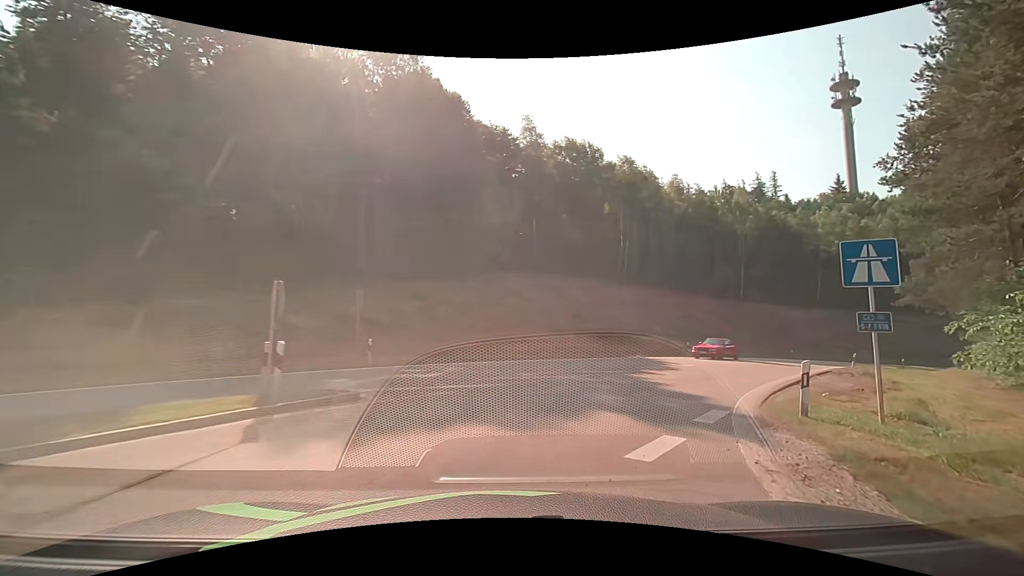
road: motorway_link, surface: asphalt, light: Day
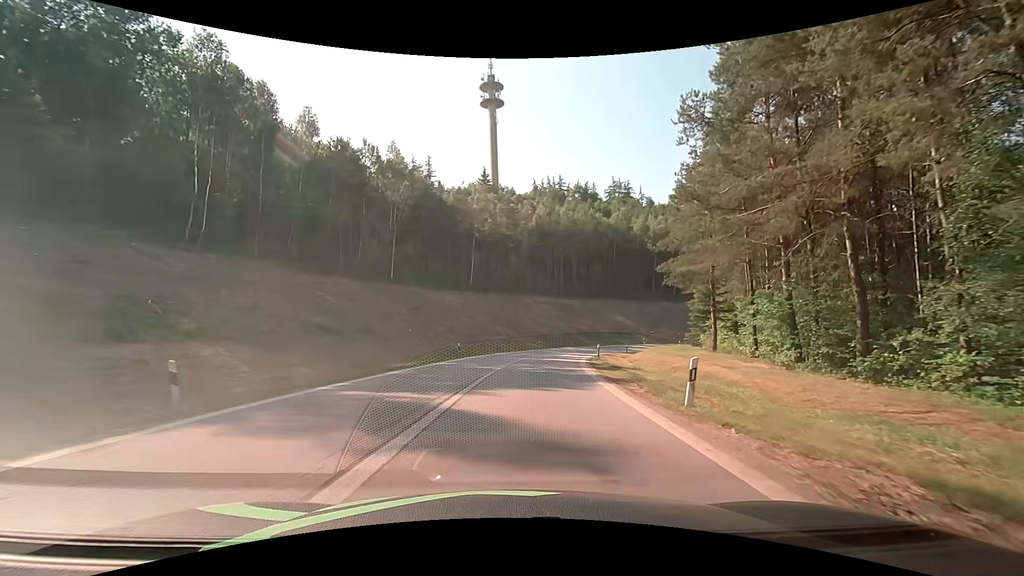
(+11.4, +25.3) m; +38°
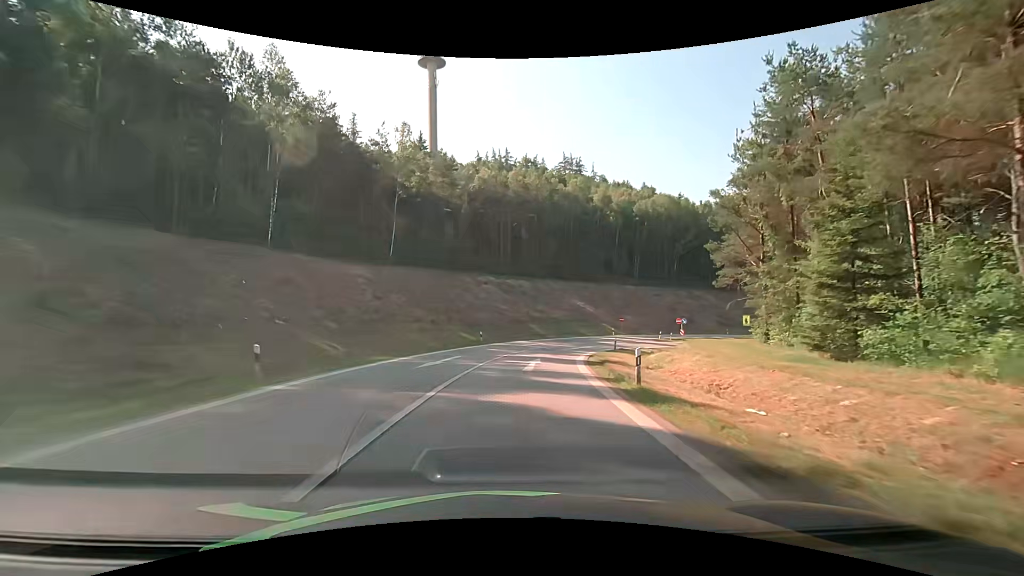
(+1.3, +22.2) m; +7°
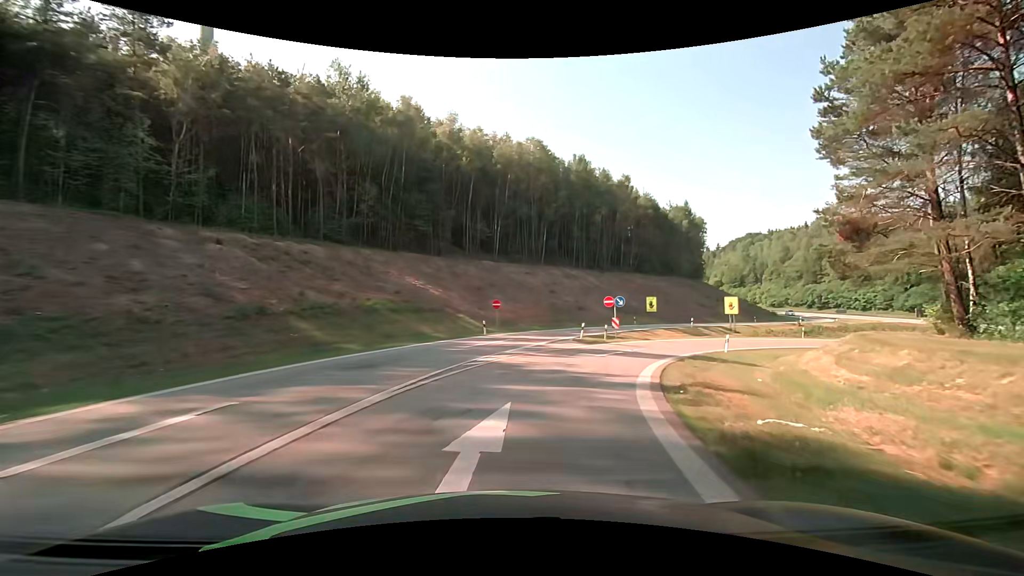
(+4.7, +37.0) m; +18°
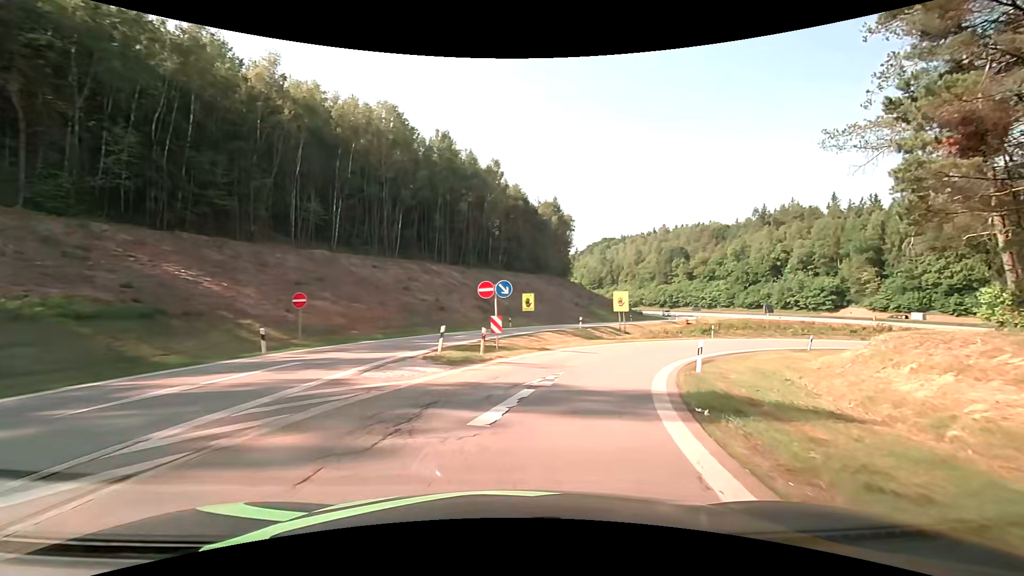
(+1.9, +14.6) m; +15°
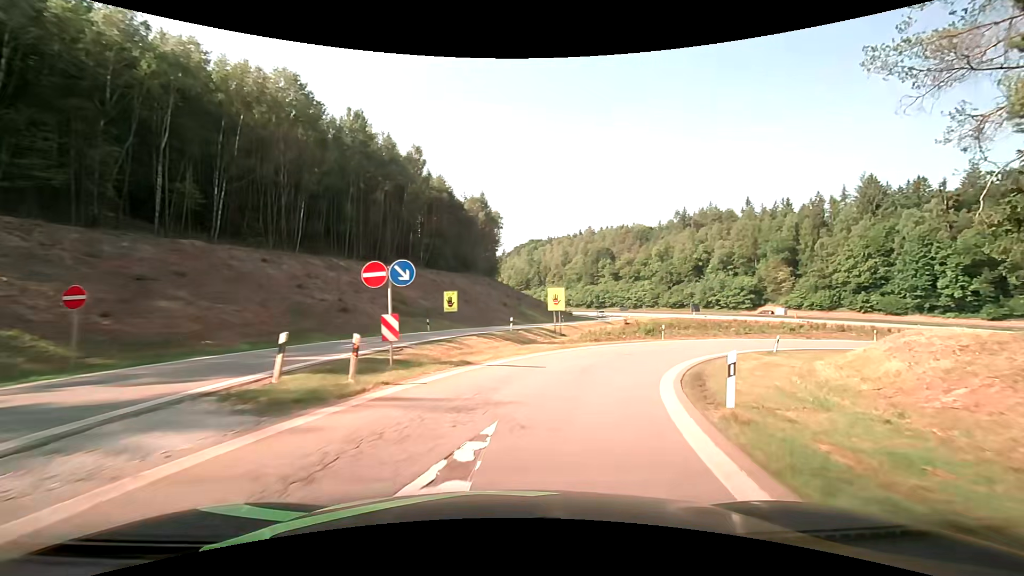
(+0.5, +7.3) m; +8°
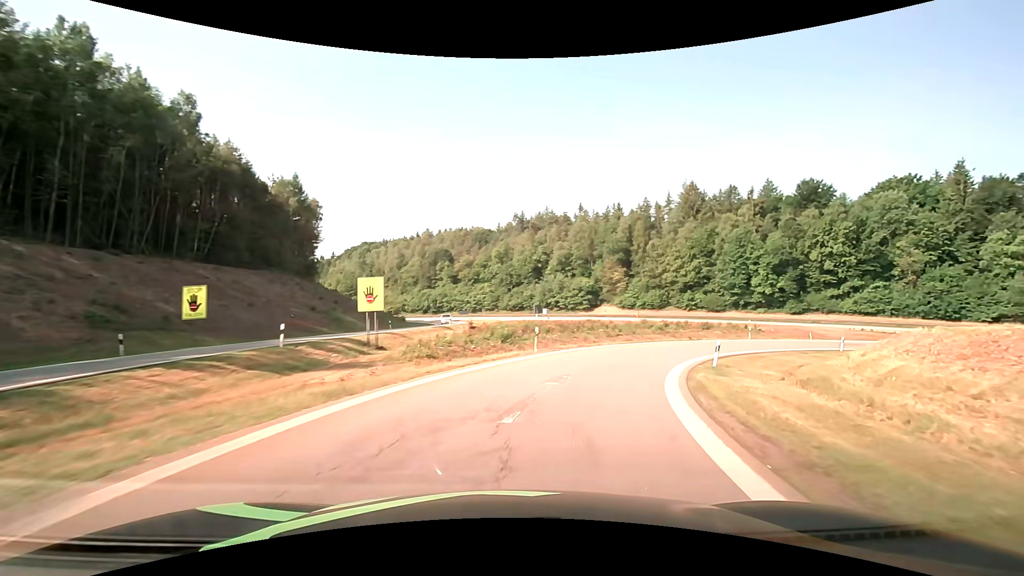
(+2.2, +14.6) m; +18°
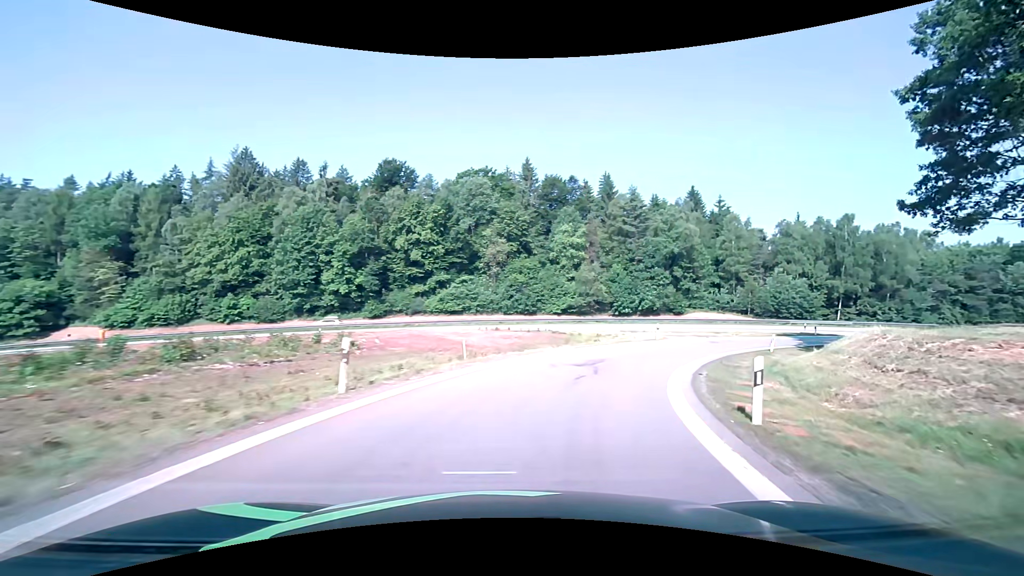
(+14.8, +34.6) m; +46°
(+1, +10) (+4, +19) (+9, +28) (+16, +36) (+24, +42) (+32, +46) (+42, +50) (+52, +52) (+61, +53) (+71, +54) m
